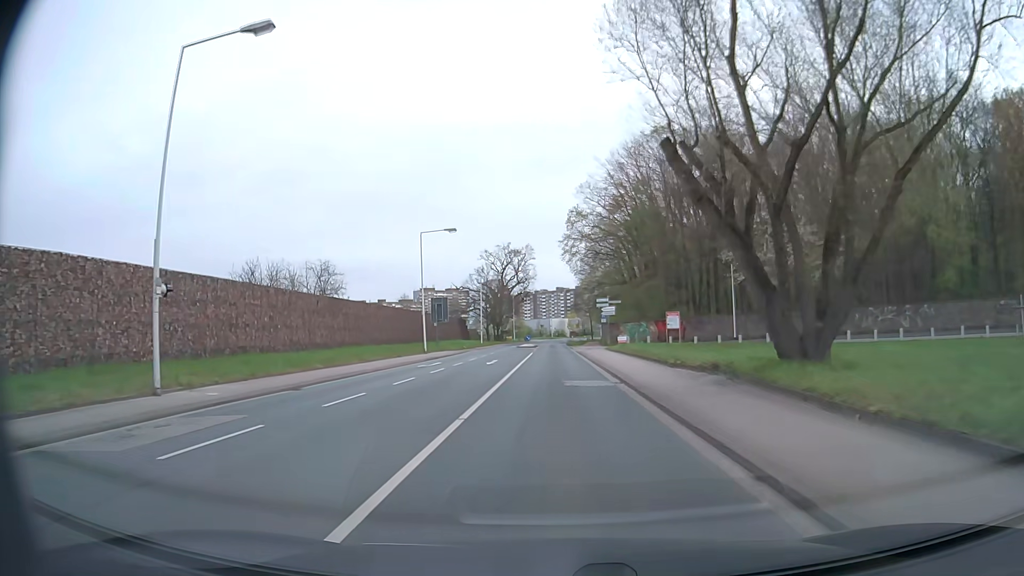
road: secondary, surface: asphalt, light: Day
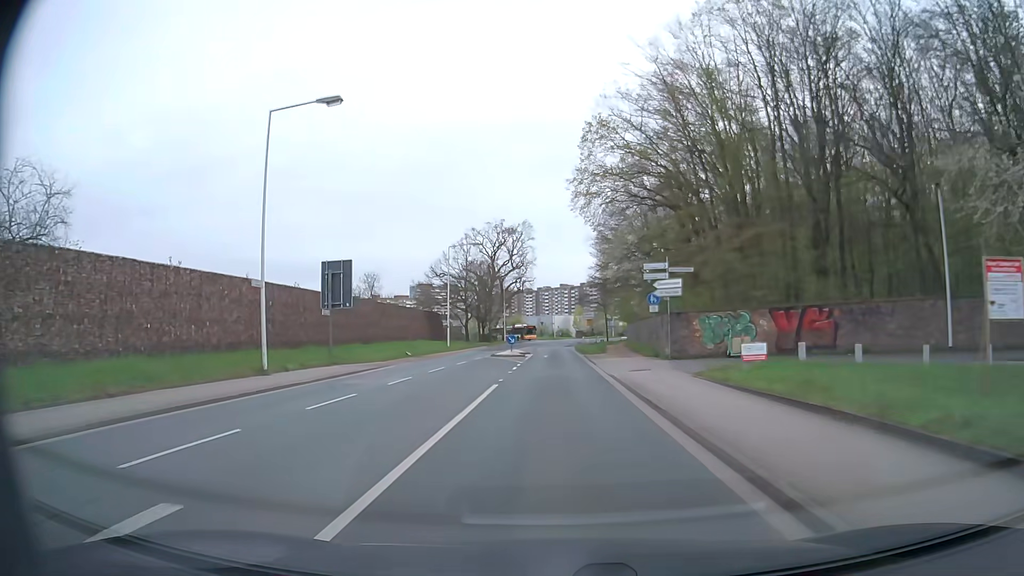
(-0.1, +30.8) m; 0°
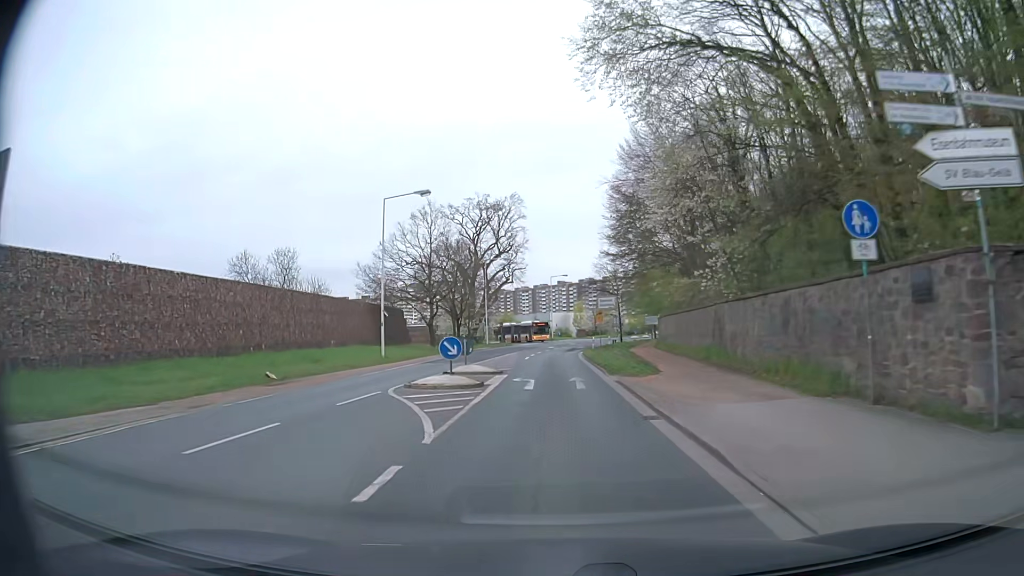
(0.0, +23.0) m; 0°
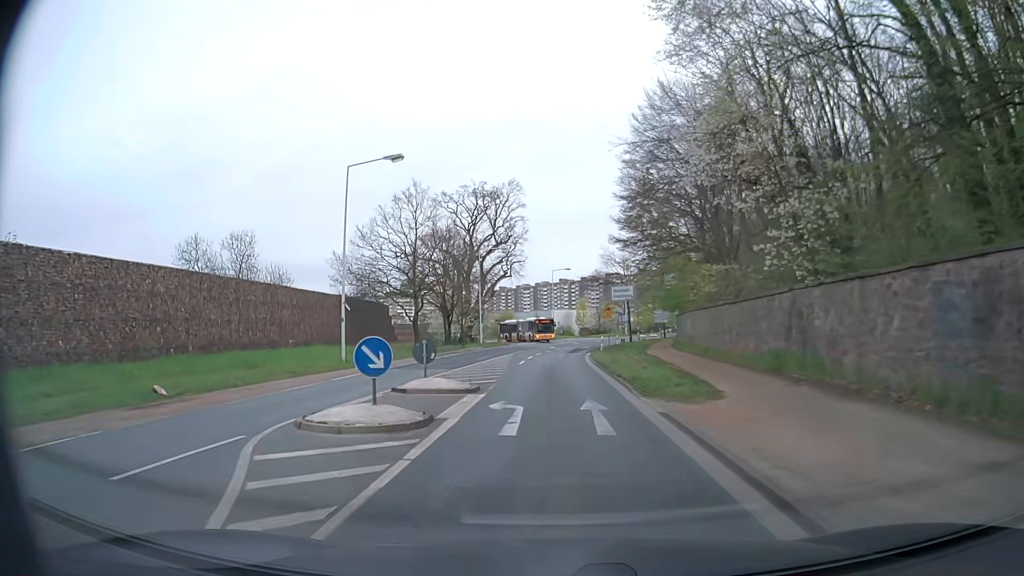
(-0.1, +7.6) m; 0°
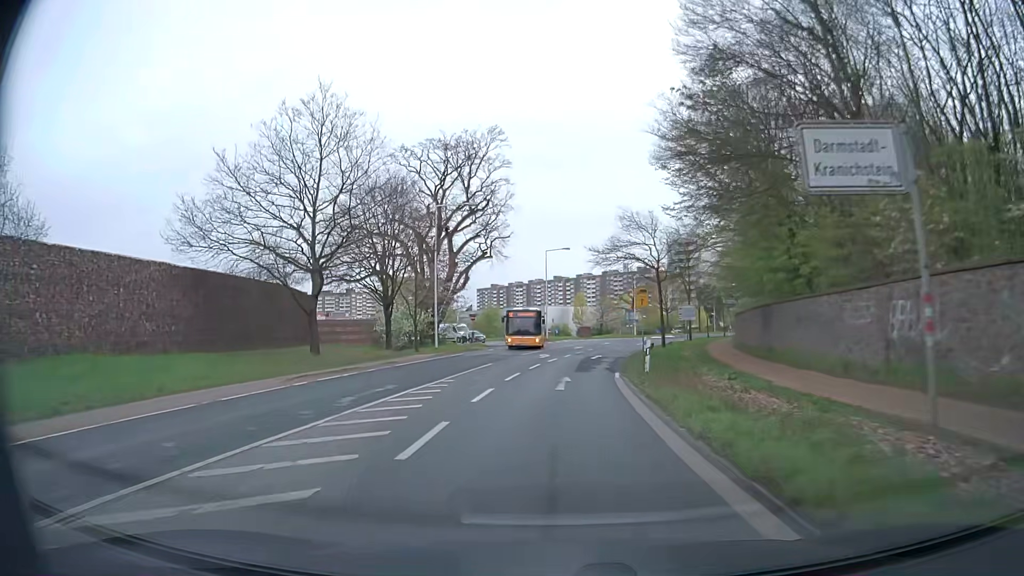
(0.0, +22.9) m; 0°
